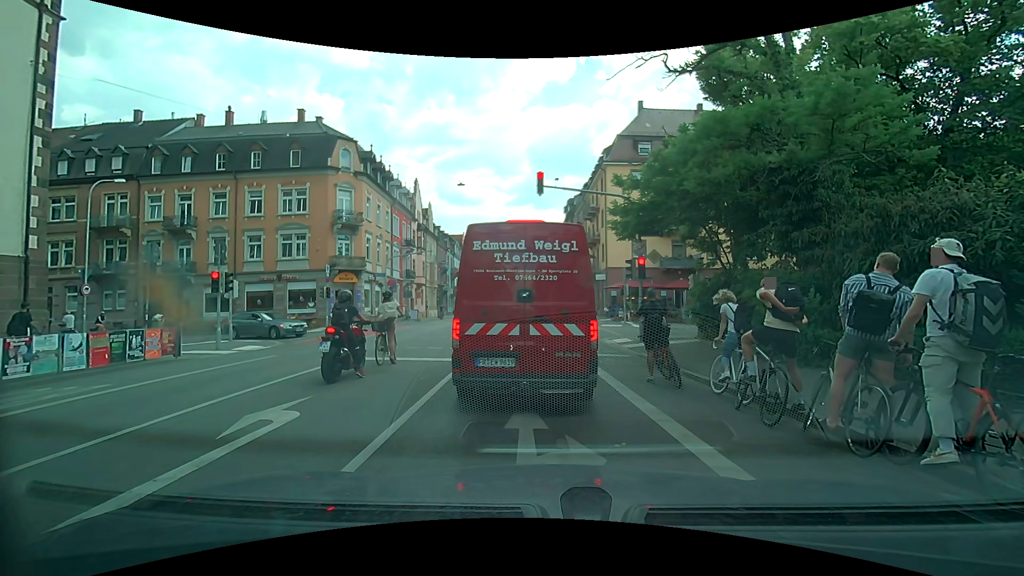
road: secondary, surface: asphalt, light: Day
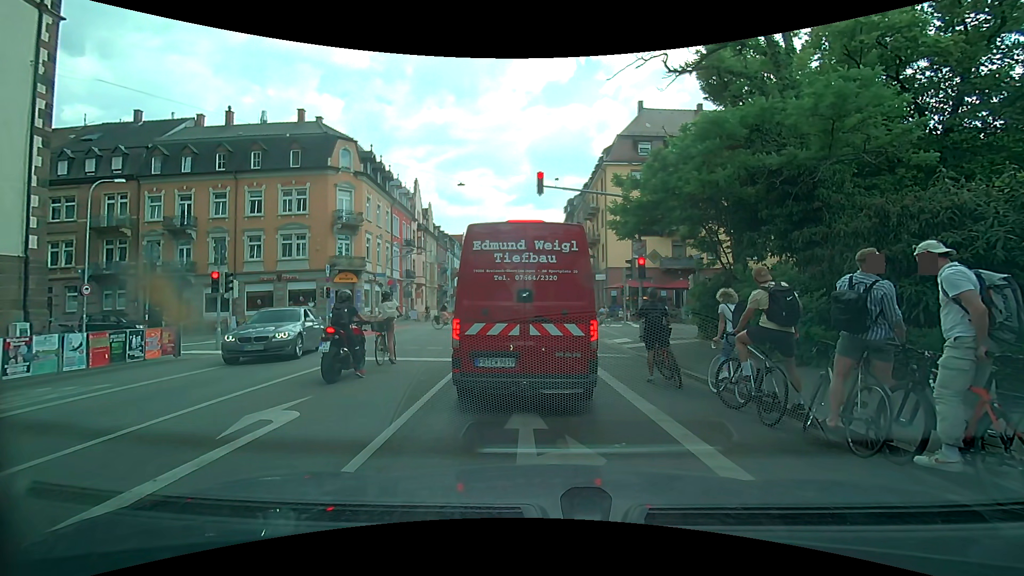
(0.0, 0.0) m; 0°
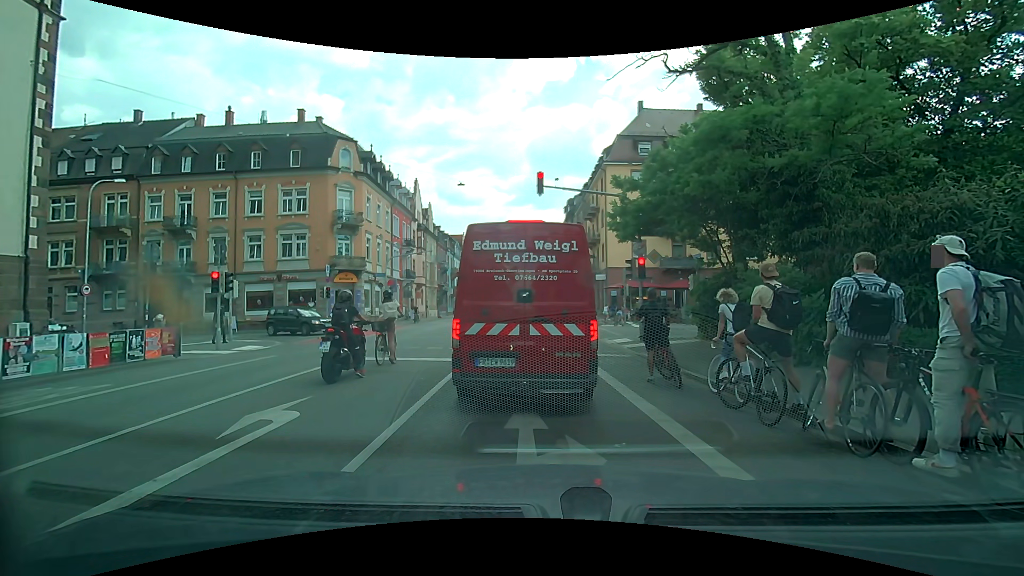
(0.0, 0.0) m; 0°
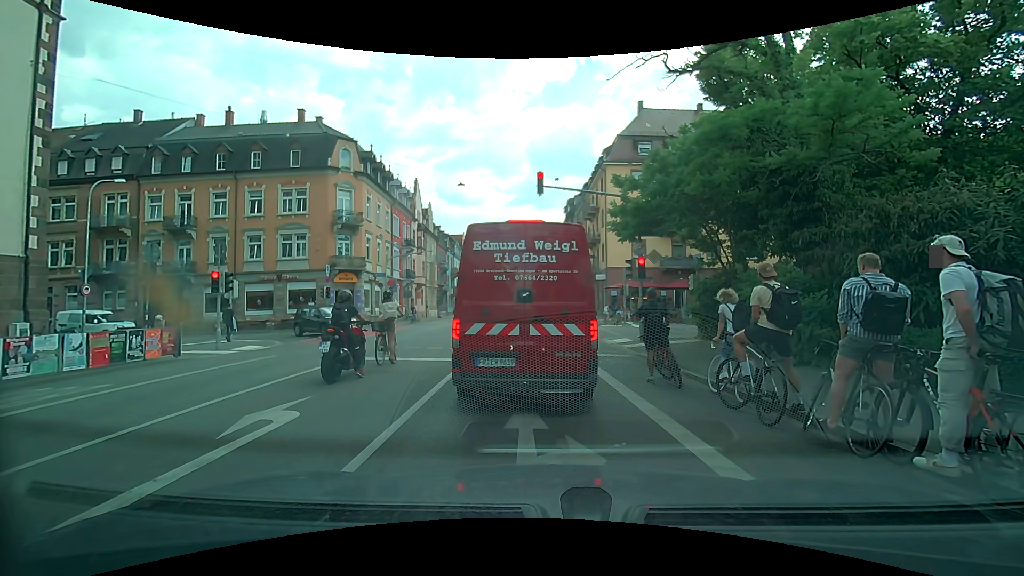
(0.0, 0.0) m; 0°
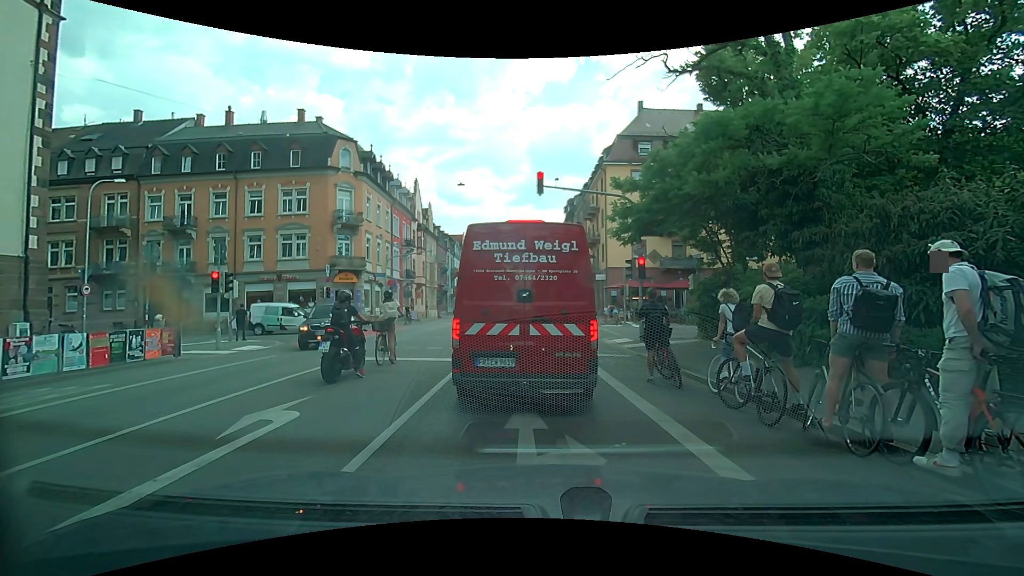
(0.0, 0.0) m; 0°
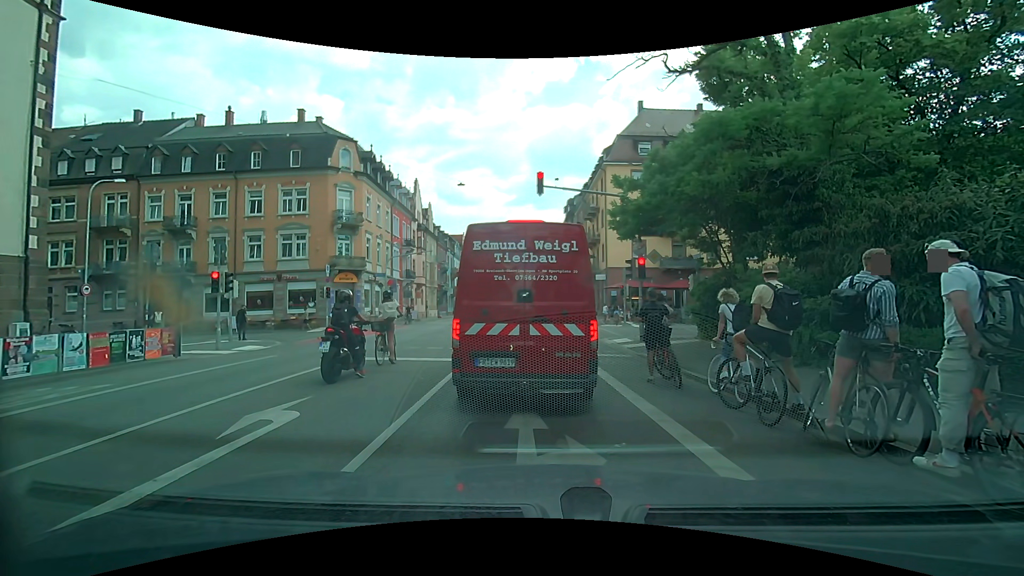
(0.0, 0.0) m; 0°
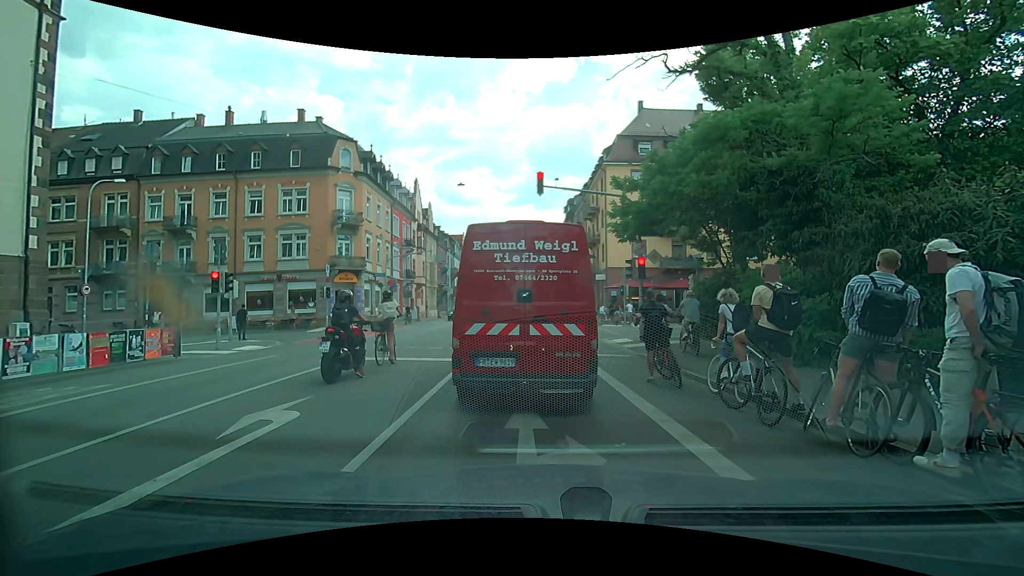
(0.0, 0.0) m; 0°
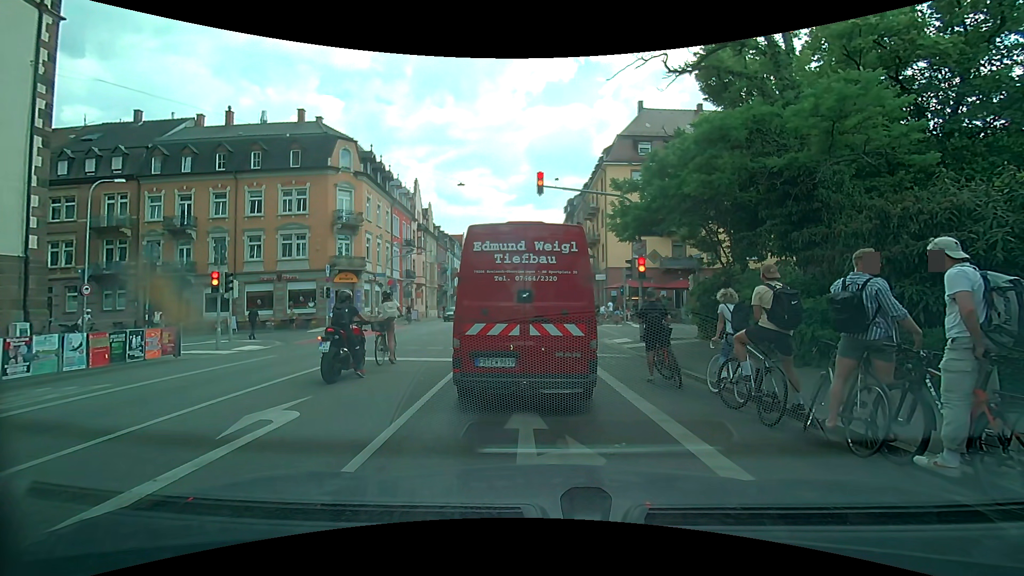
(0.0, 0.0) m; 0°
(0, +10) (-1, +20) (-1, +30) (-1, +40) (-2, +50) (-2, +60) (-2, +70) (-3, +80) (-3, +90) (-3, +100) m
